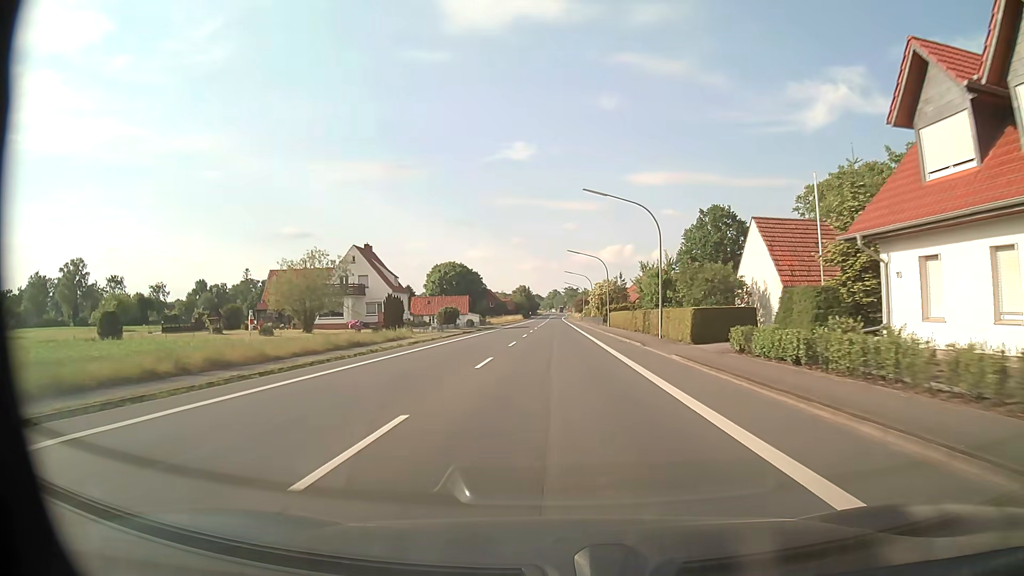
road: primary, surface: asphalt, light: Day
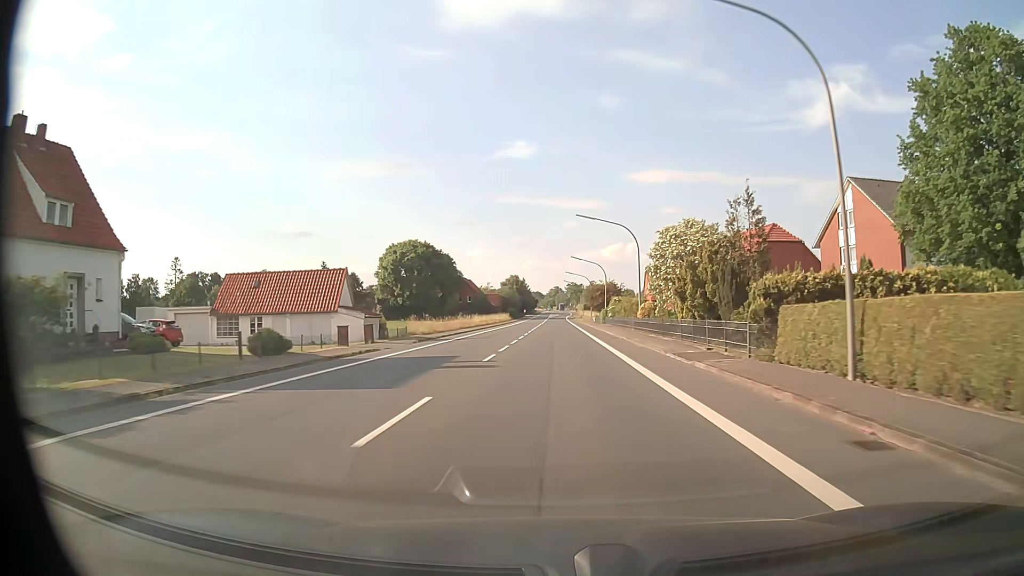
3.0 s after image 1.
(0.0, +58.3) m; 0°
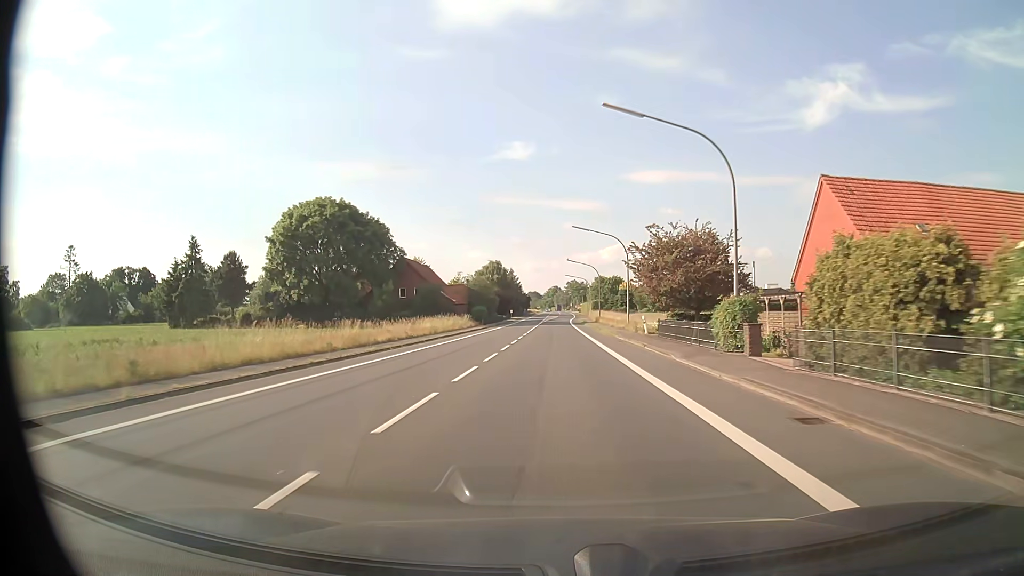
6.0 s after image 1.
(0.0, +58.2) m; 0°
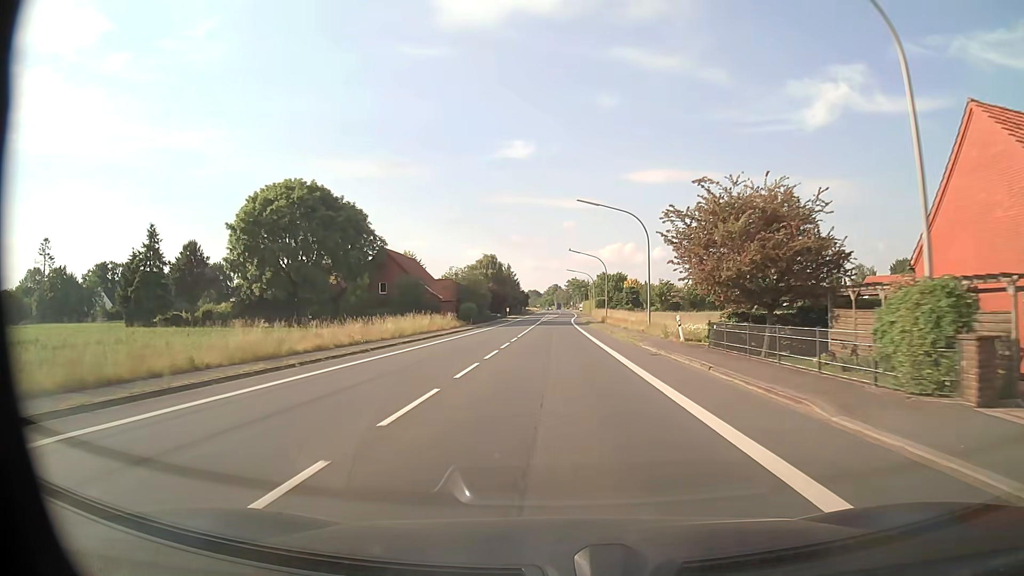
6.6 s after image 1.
(0.0, +11.6) m; 0°
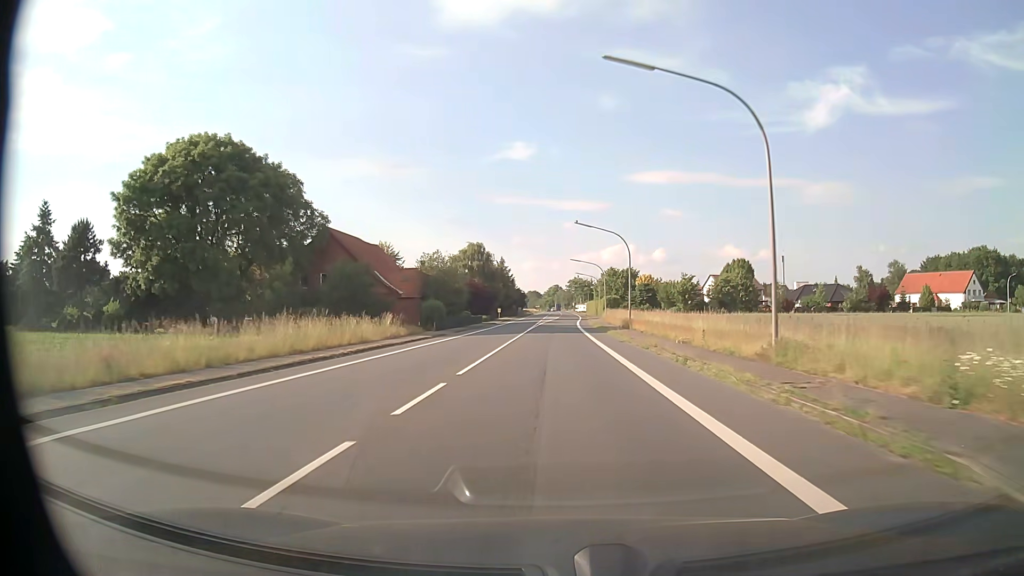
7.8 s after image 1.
(0.0, +23.2) m; 0°
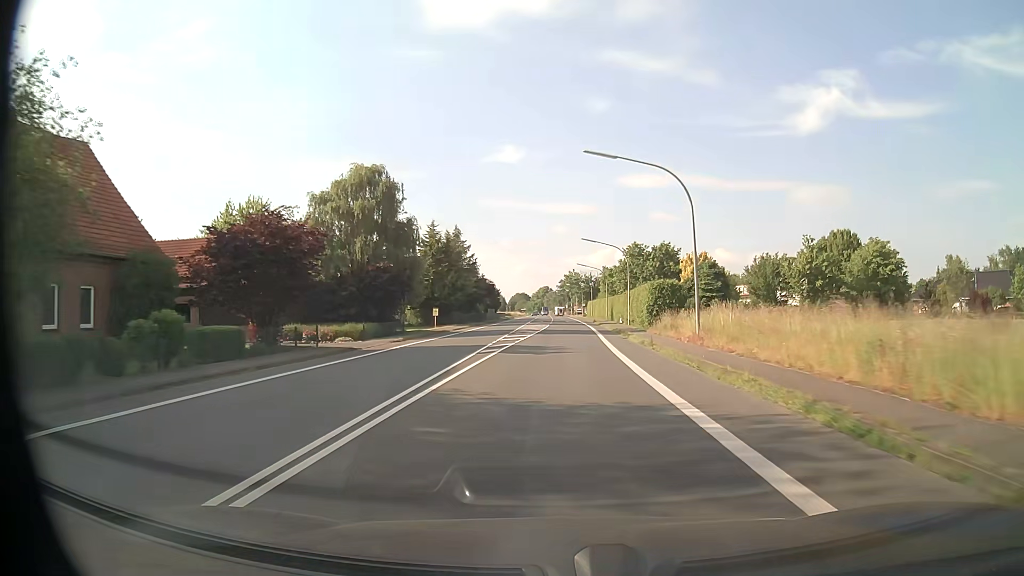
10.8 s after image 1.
(+0.1, +58.0) m; +1°
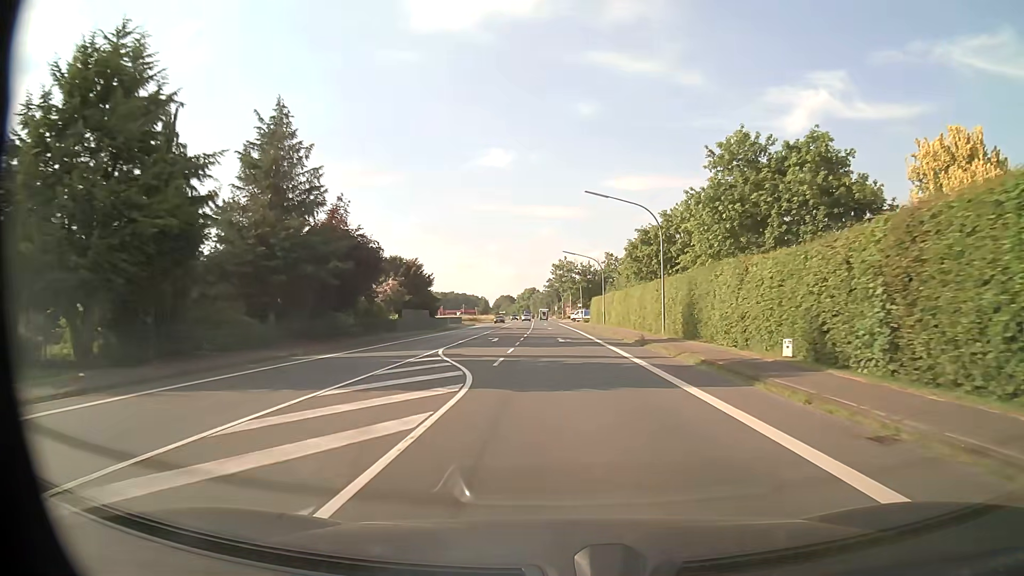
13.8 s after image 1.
(+0.6, +58.0) m; +1°
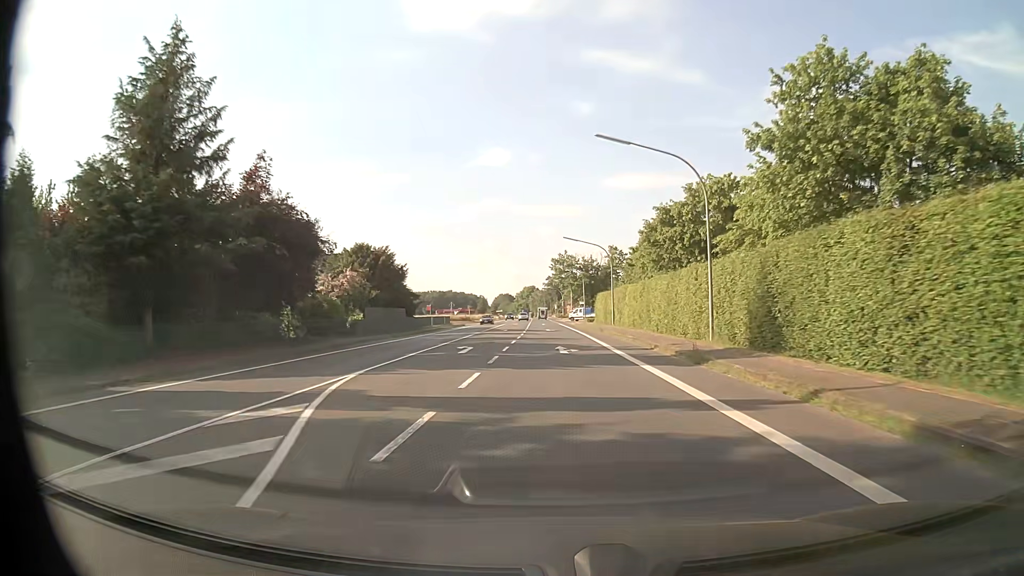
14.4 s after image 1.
(0.0, +11.6) m; 0°
(0, +10) (0, +20) (0, +30) (0, +40) (-1, +50) (-1, +60) (-1, +70) (-1, +80) (-2, +90) (-2, +100) m
